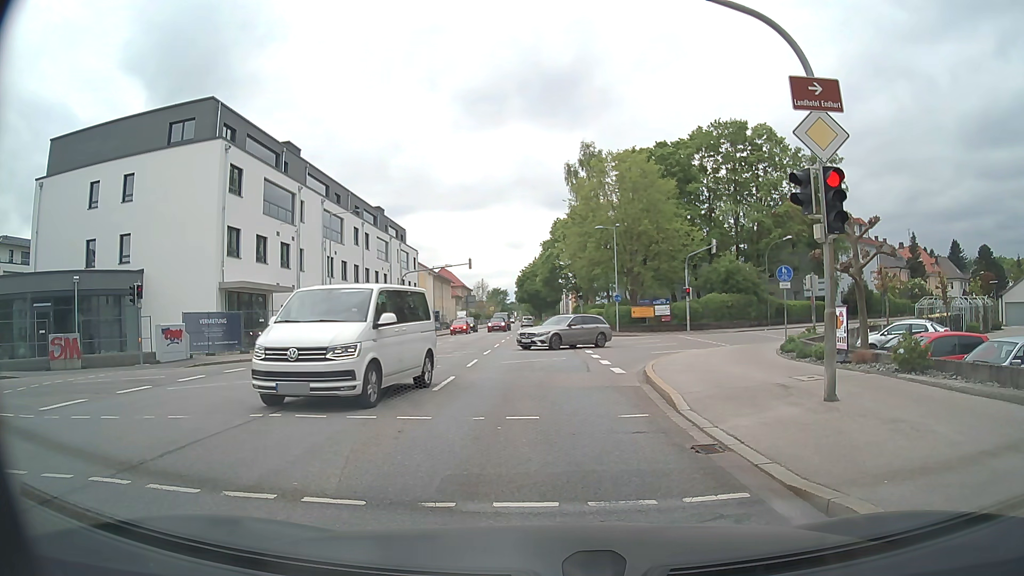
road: secondary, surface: asphalt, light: Day
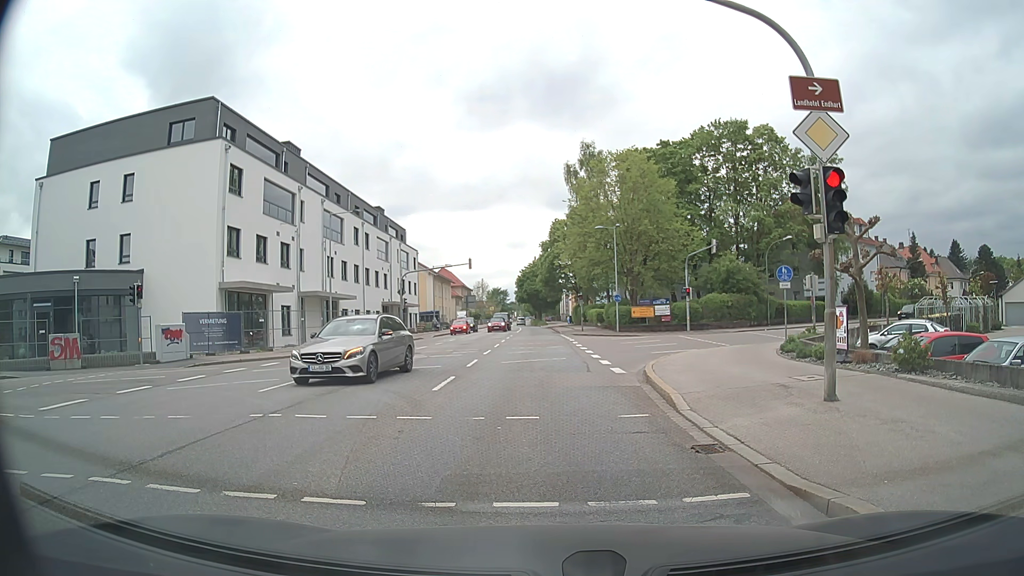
(0.0, 0.0) m; 0°
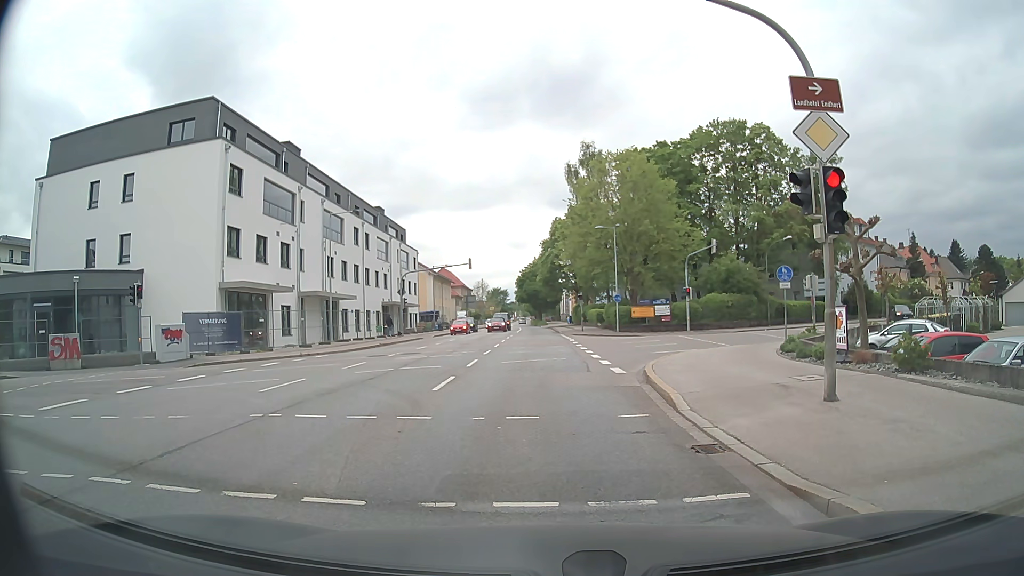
(0.0, 0.0) m; 0°
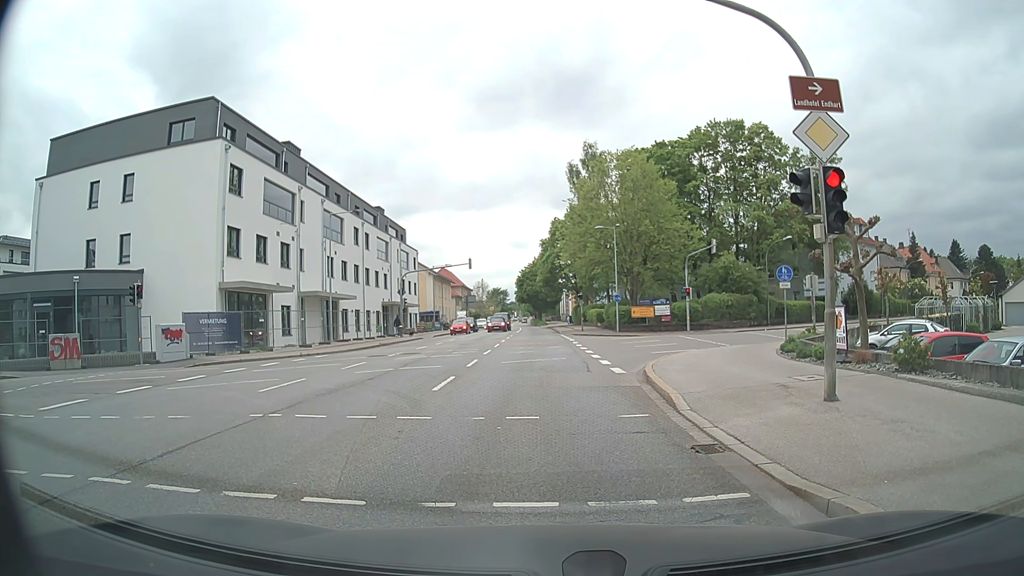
(0.0, 0.0) m; 0°
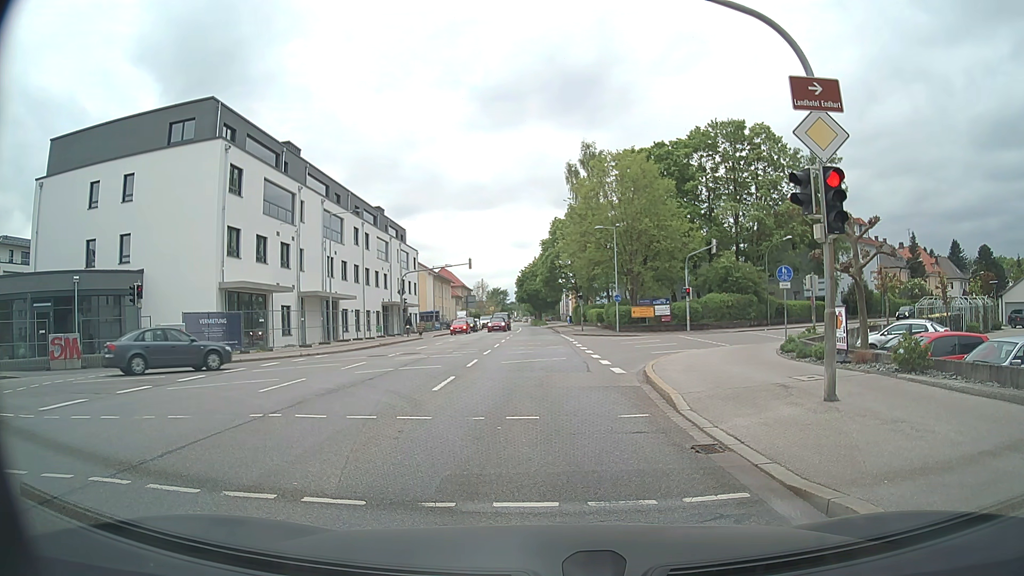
(0.0, 0.0) m; 0°
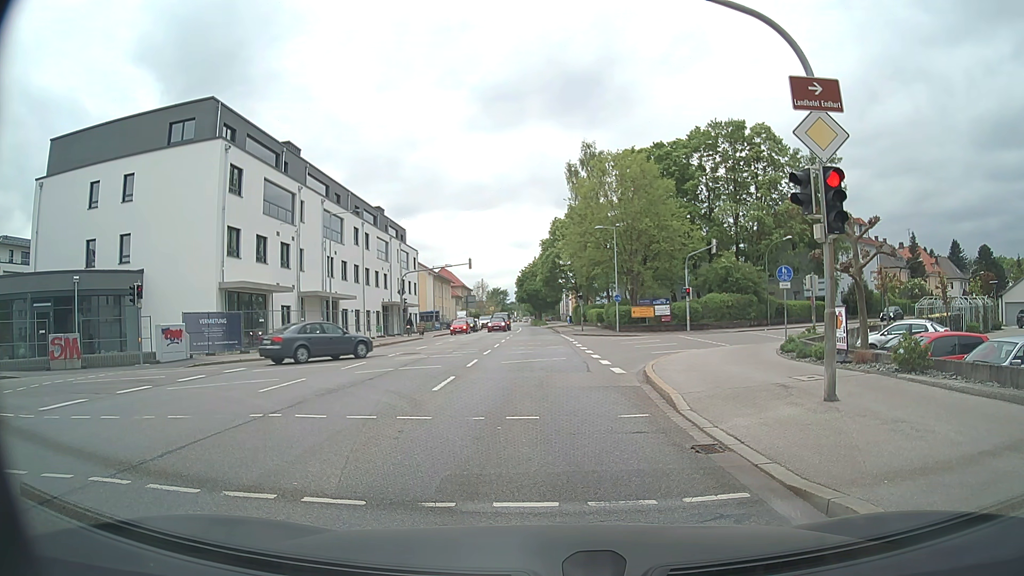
(0.0, 0.0) m; 0°
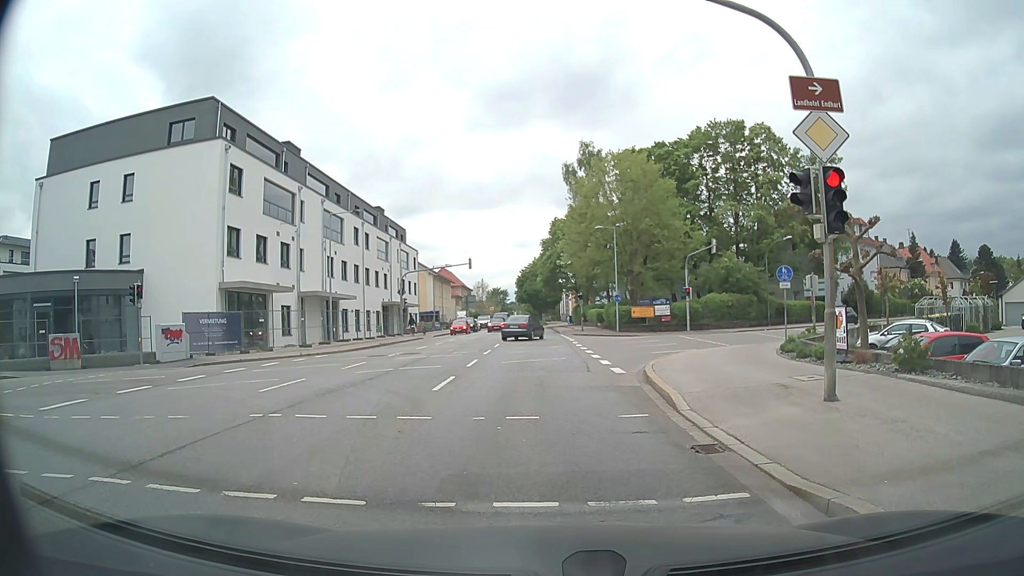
(0.0, 0.0) m; 0°
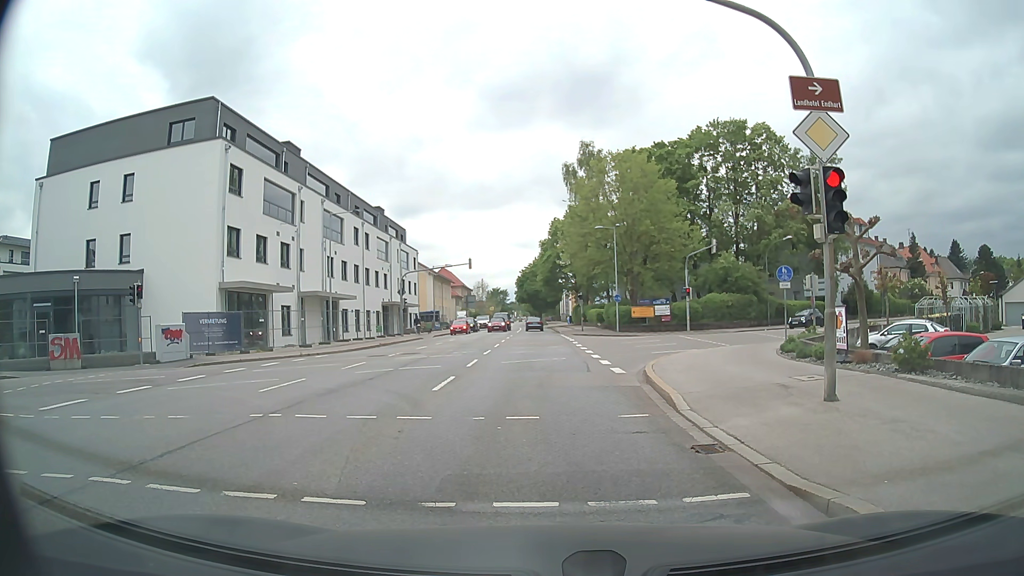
(0.0, 0.0) m; 0°
